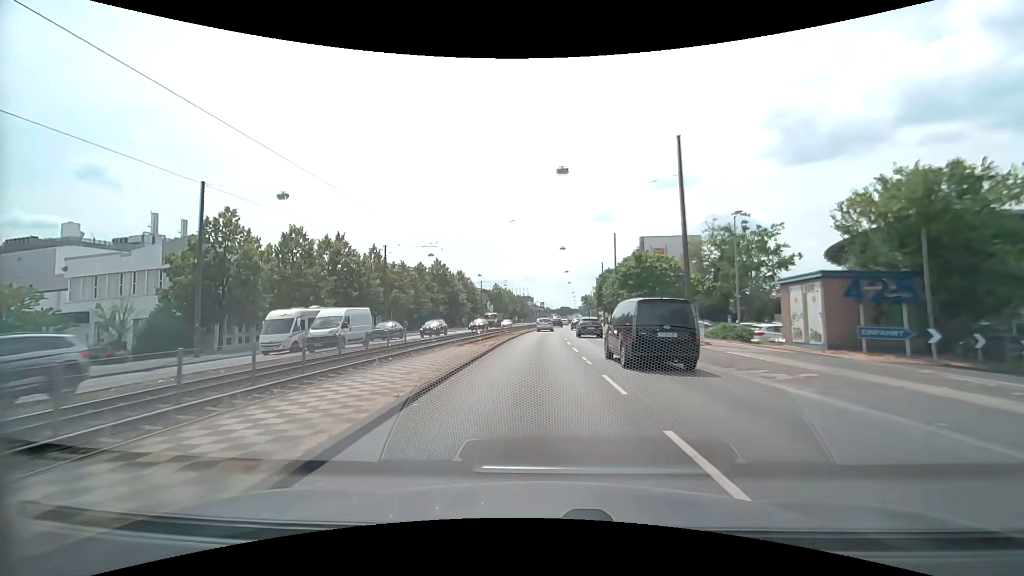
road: primary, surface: asphalt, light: Day
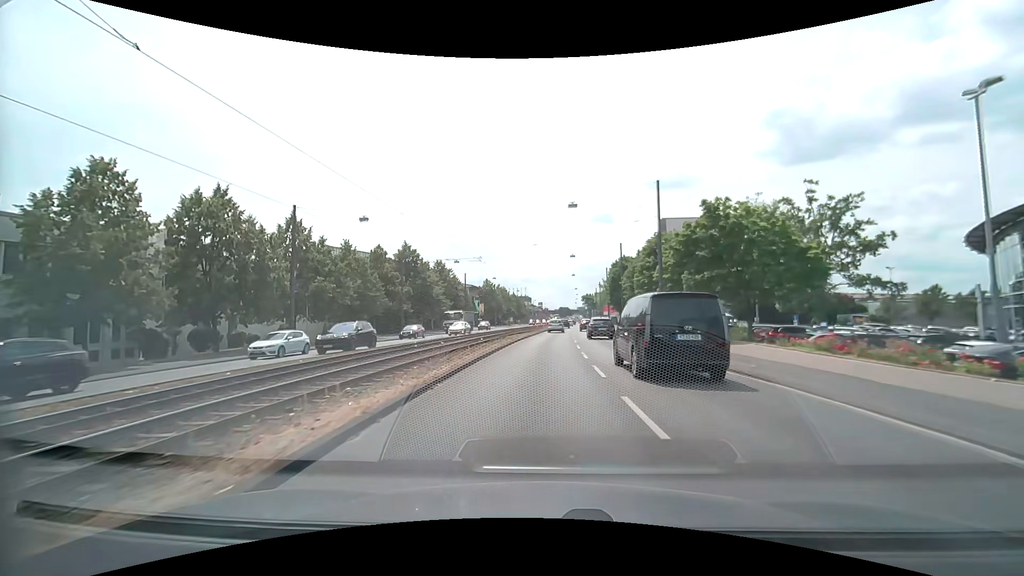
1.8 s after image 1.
(-0.1, +21.4) m; 0°
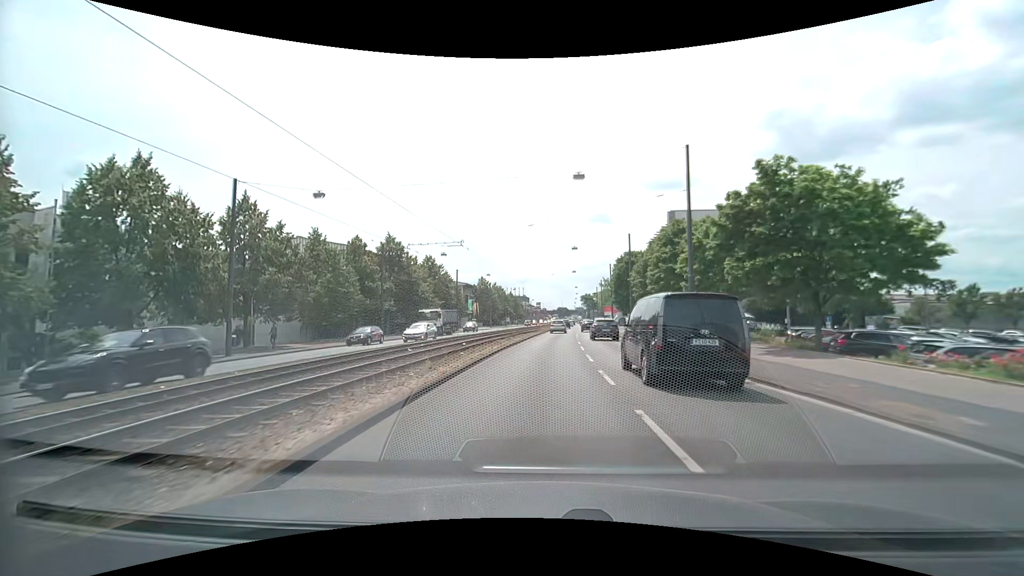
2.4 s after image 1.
(0.0, +7.2) m; 0°
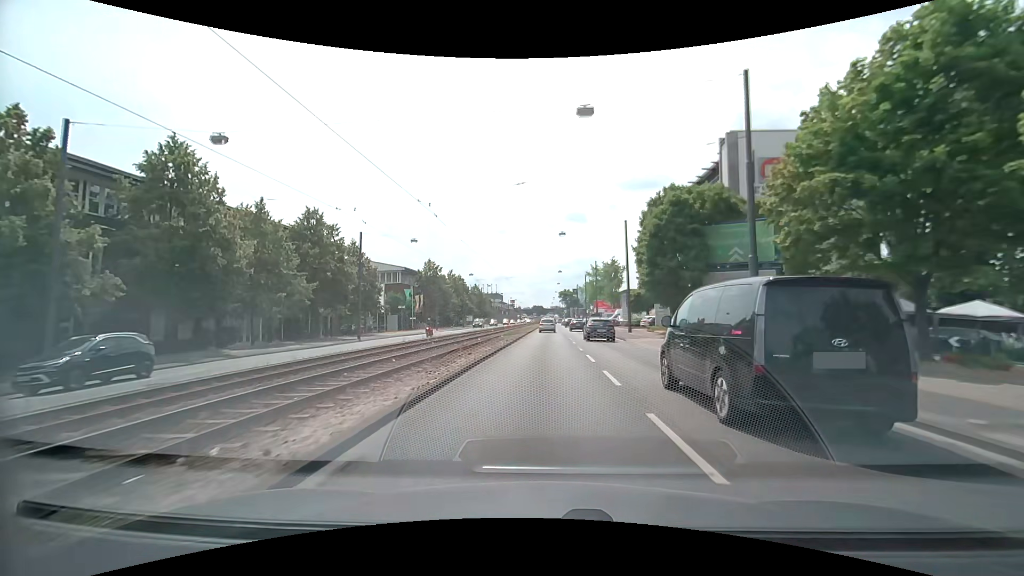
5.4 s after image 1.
(+1.0, +36.4) m; +3°
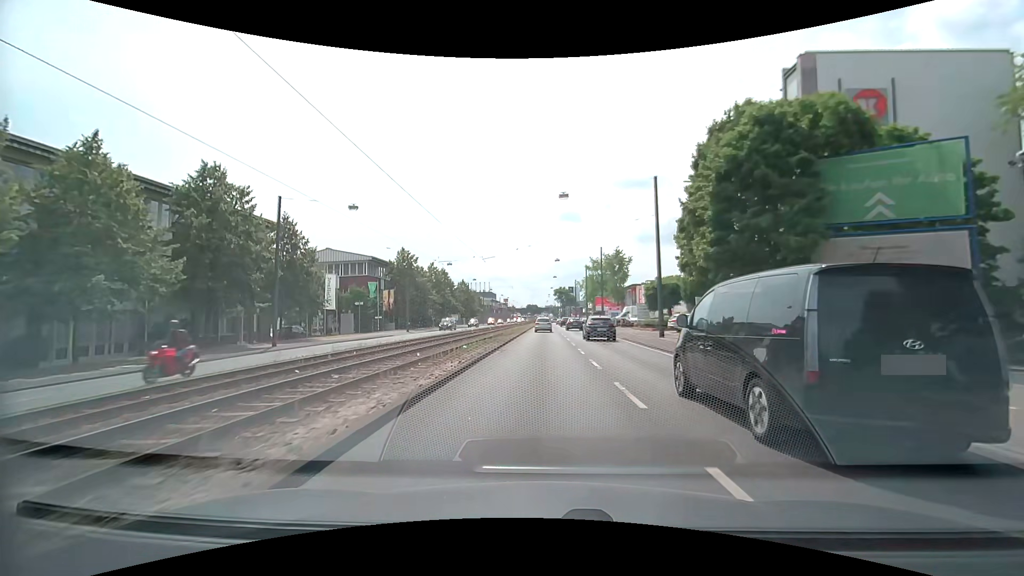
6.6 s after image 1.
(+0.1, +14.7) m; +1°
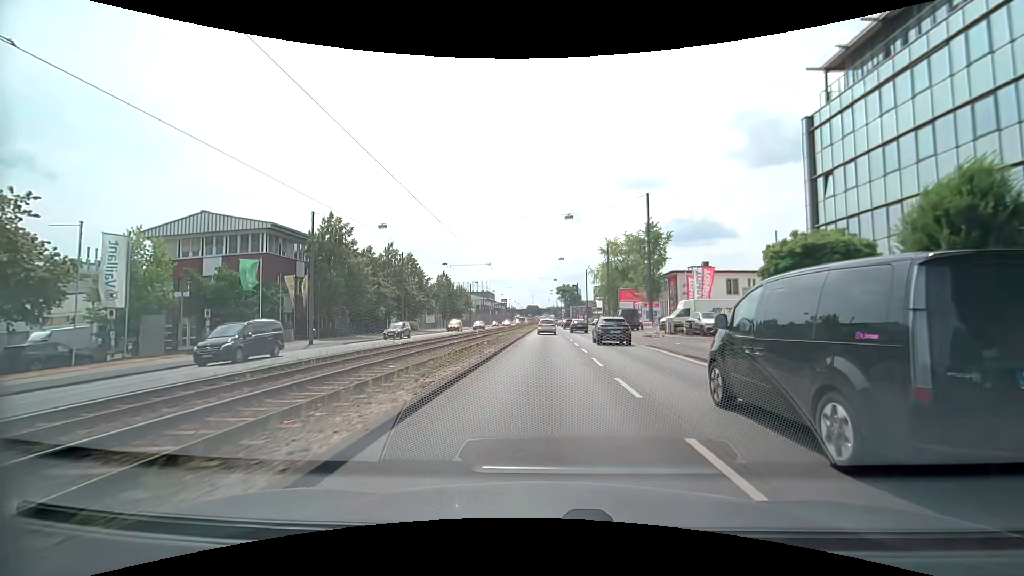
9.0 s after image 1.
(-0.1, +28.8) m; 0°
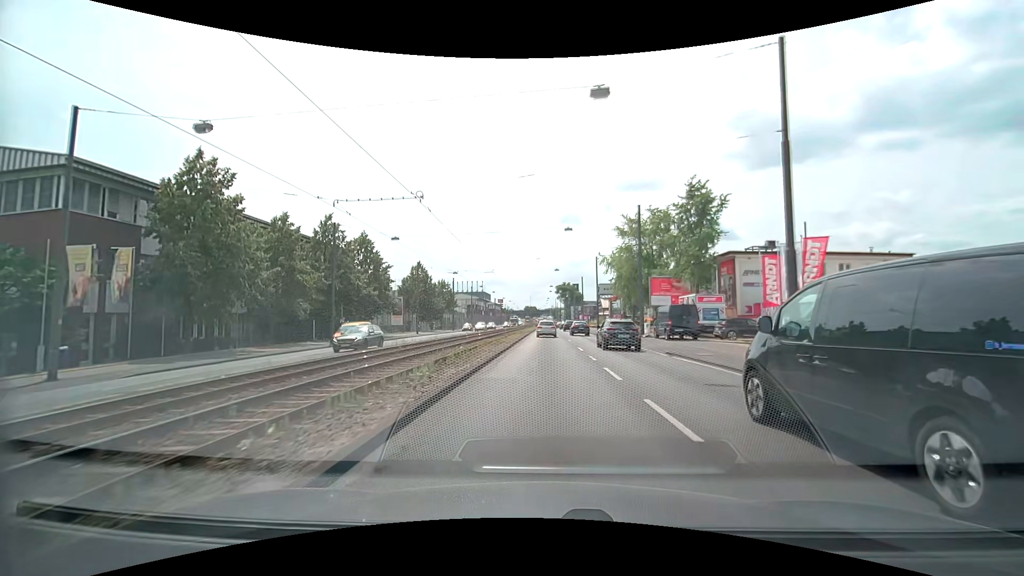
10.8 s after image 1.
(-0.1, +21.0) m; 0°
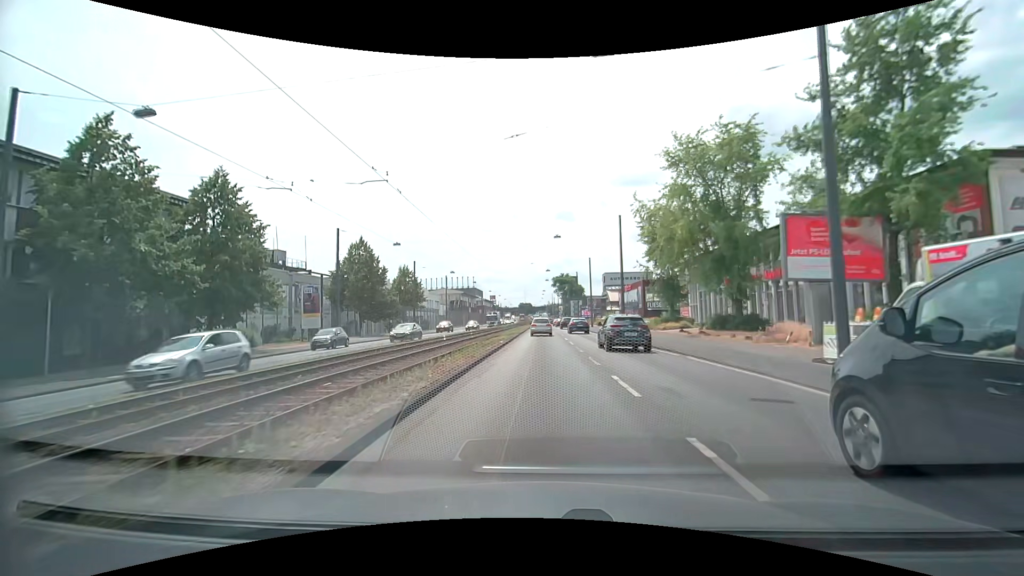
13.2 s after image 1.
(+0.1, +27.1) m; 0°
(0, +10) (0, +20) (0, +30) (0, +40) (0, +50) (0, +60) (0, +70) (0, +80) (0, +90) (0, +100) m
